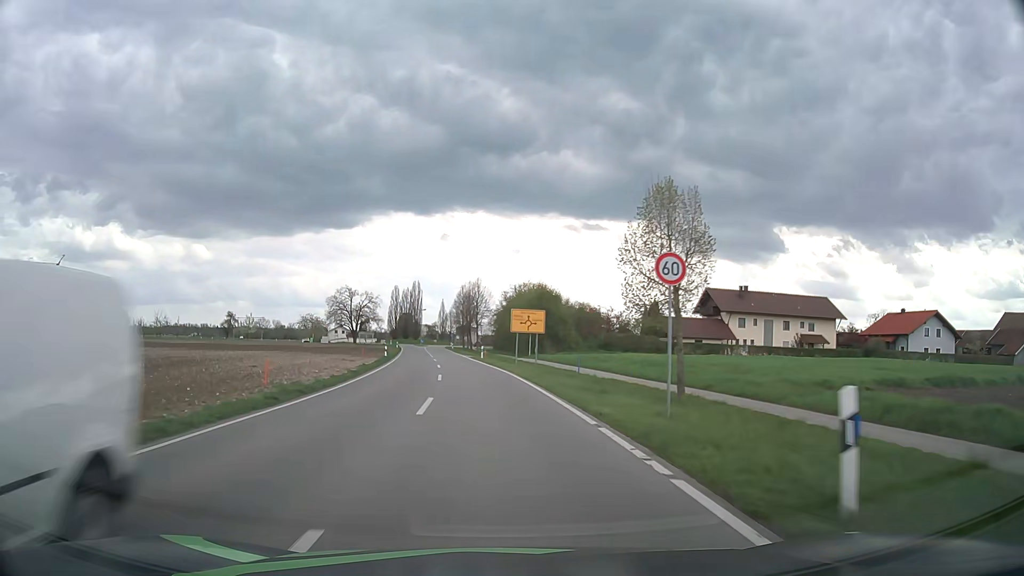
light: Day
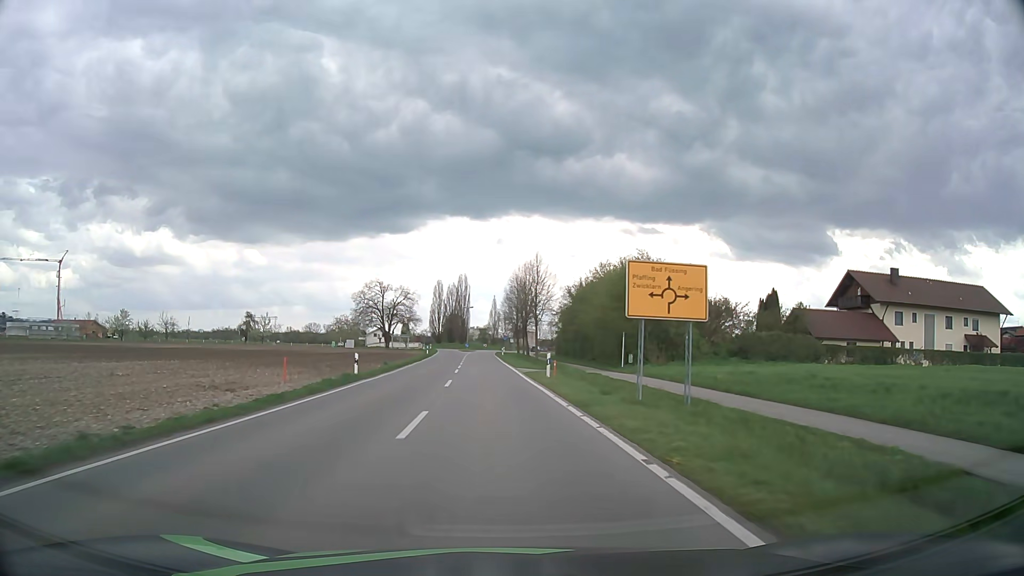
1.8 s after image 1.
(-1.1, +27.3) m; -5°
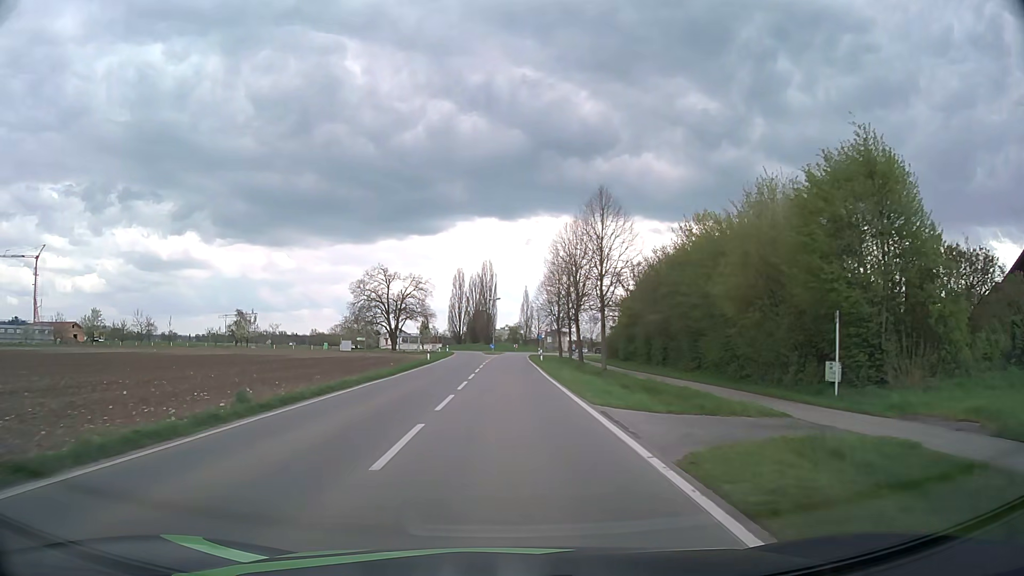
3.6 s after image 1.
(-0.6, +25.9) m; -3°
(0, +10) (0, +20) (0, +30) (0, +40) (0, +50) (0, +60) (0, +70) (+1, +80) (+1, +90) (+2, +100) m
